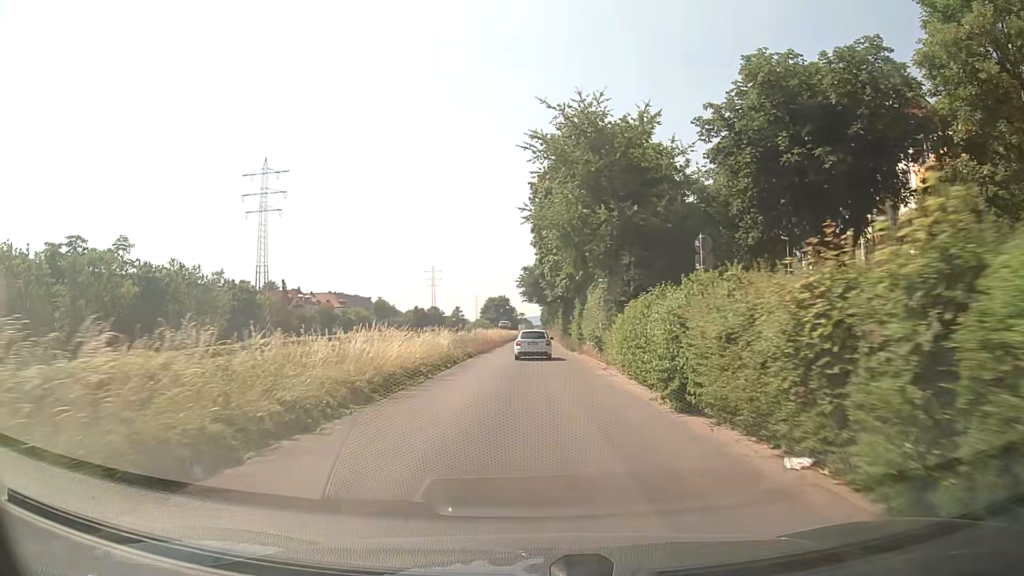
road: trunk_link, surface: asphalt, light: Day
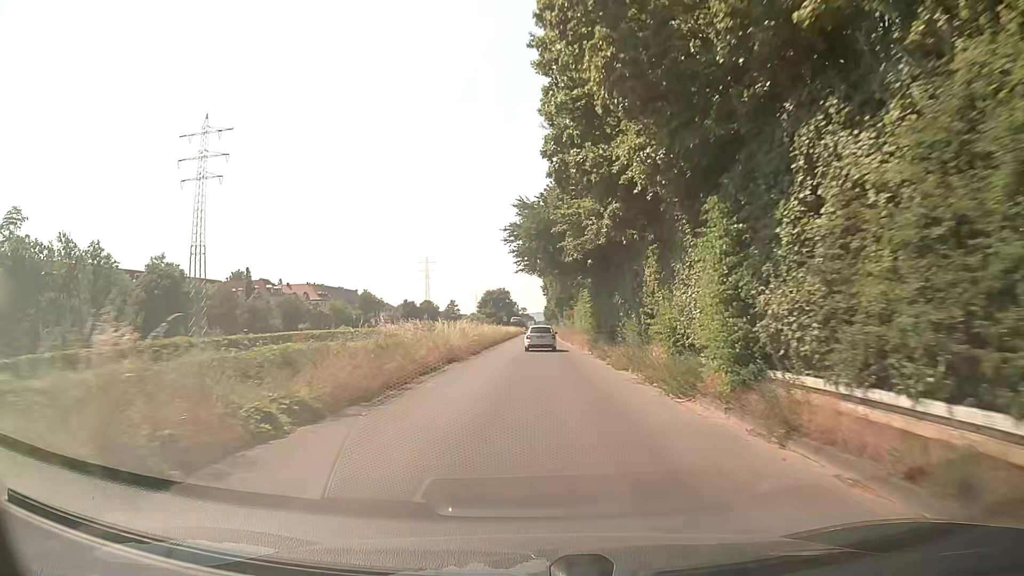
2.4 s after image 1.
(-0.1, +31.2) m; -1°
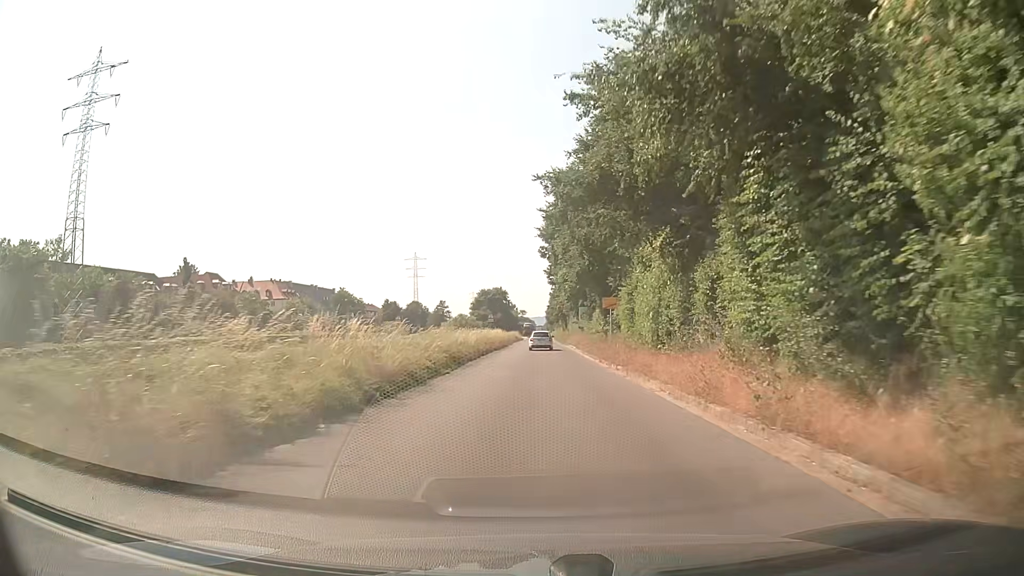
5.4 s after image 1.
(+0.1, +36.8) m; +1°
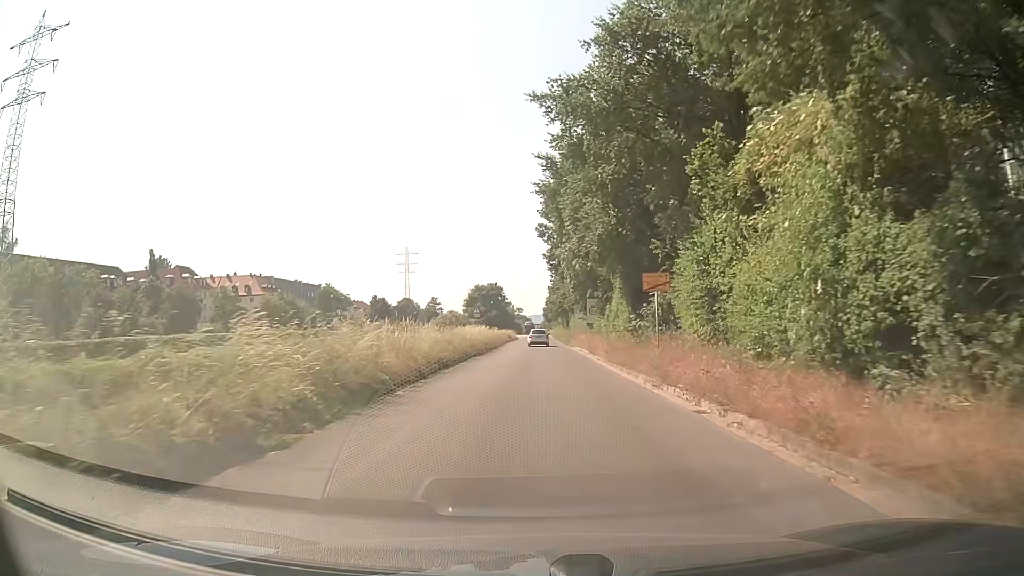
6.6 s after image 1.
(0.0, +14.5) m; 0°
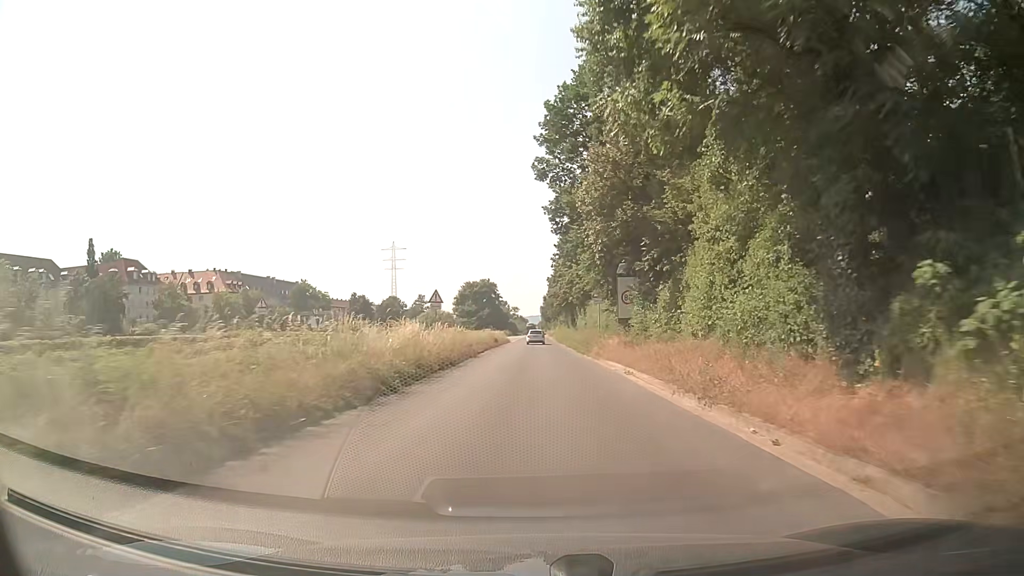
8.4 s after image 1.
(+0.1, +23.1) m; +1°
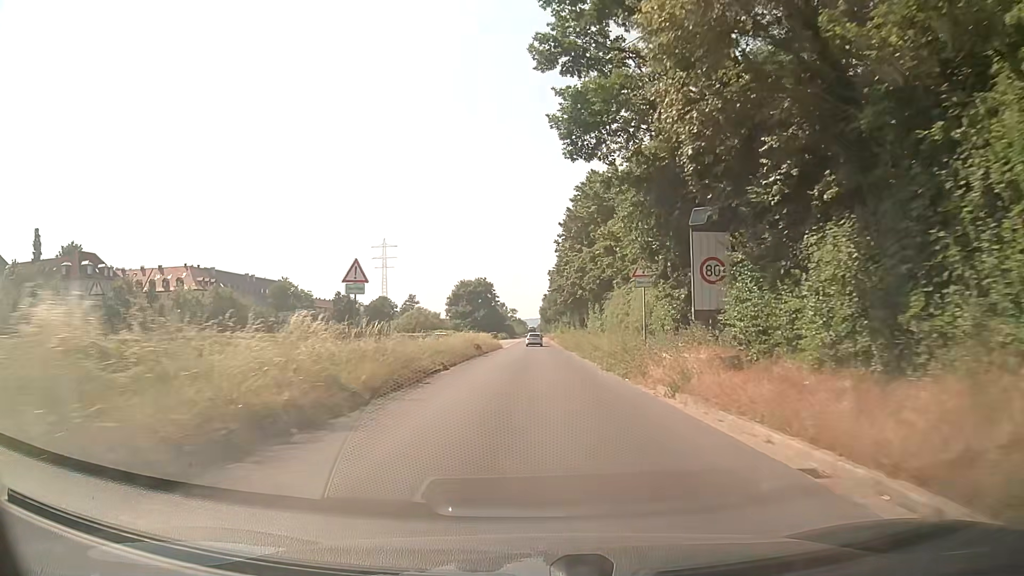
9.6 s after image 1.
(-0.1, +16.5) m; -1°
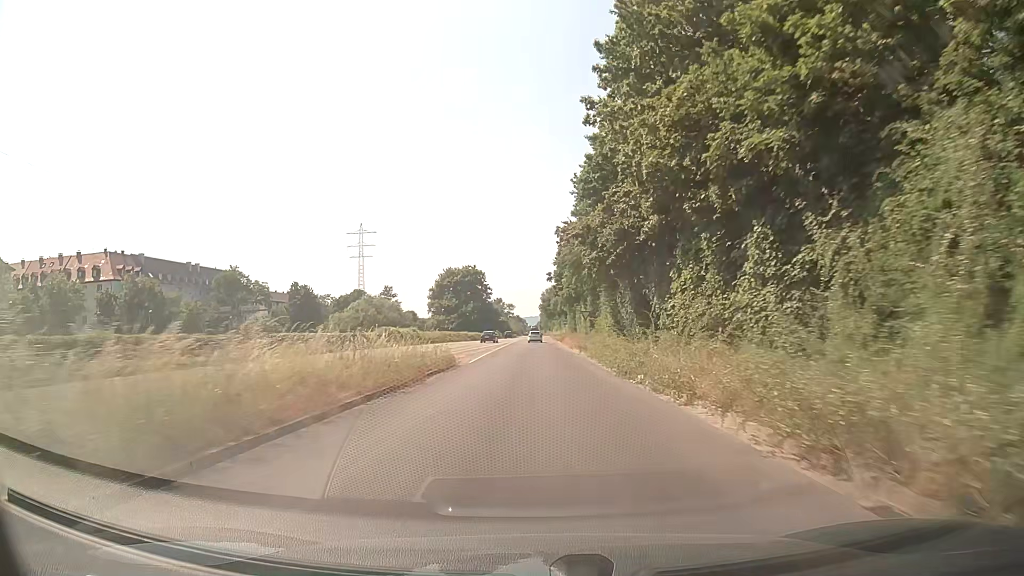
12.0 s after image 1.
(+0.4, +36.3) m; +1°
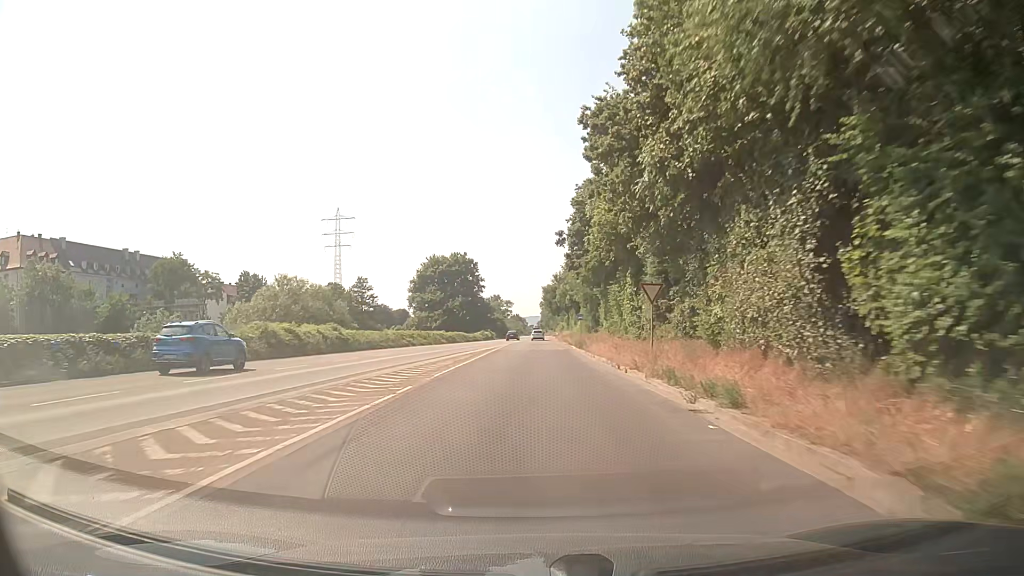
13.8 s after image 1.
(-0.1, +29.9) m; 0°
(0, +10) (0, +20) (0, +30) (0, +40) (0, +50) (0, +60) (0, +70) (0, +80) (0, +90) (0, +100) m
